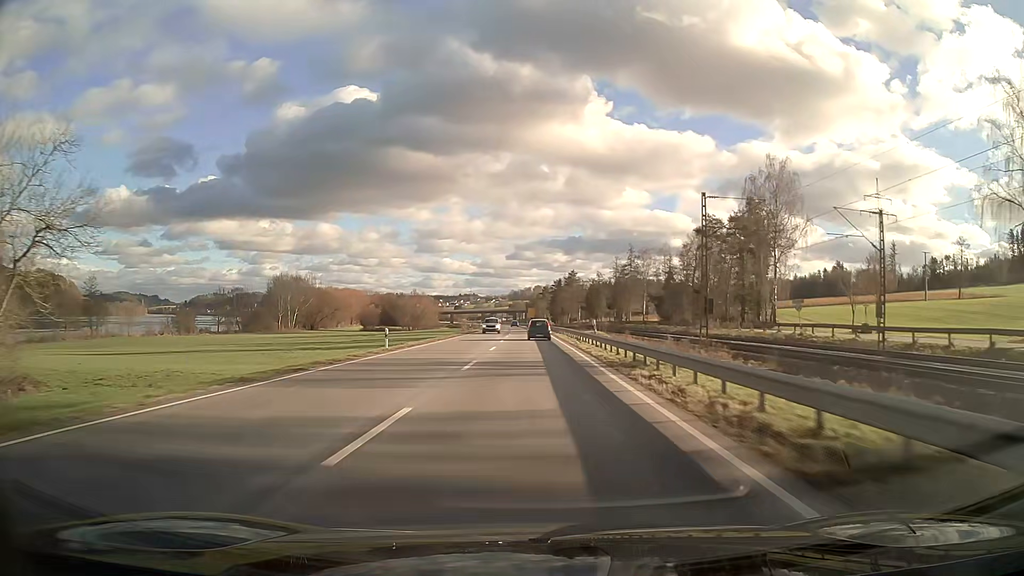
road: primary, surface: asphalt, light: Day
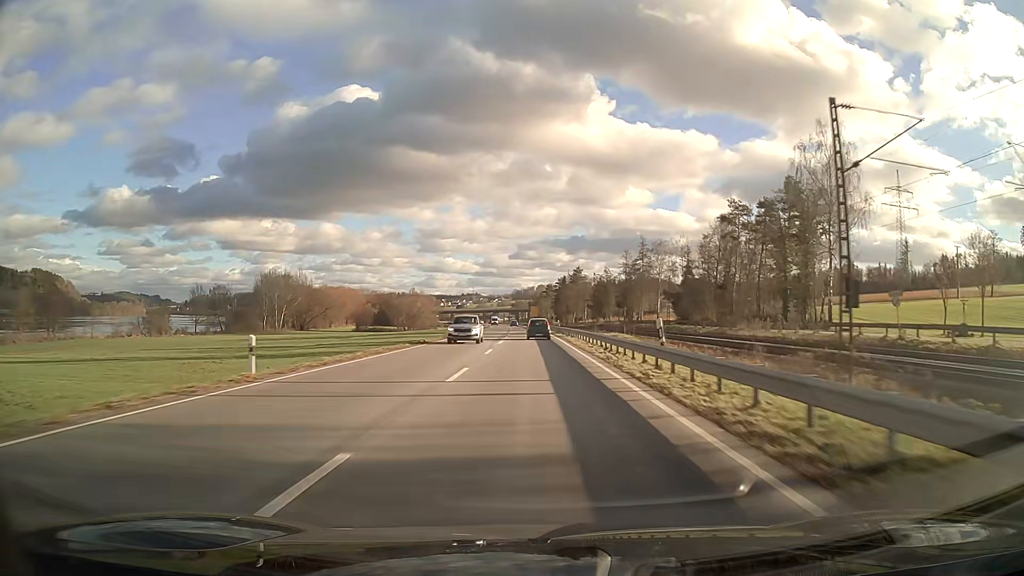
(0.0, +15.8) m; 0°
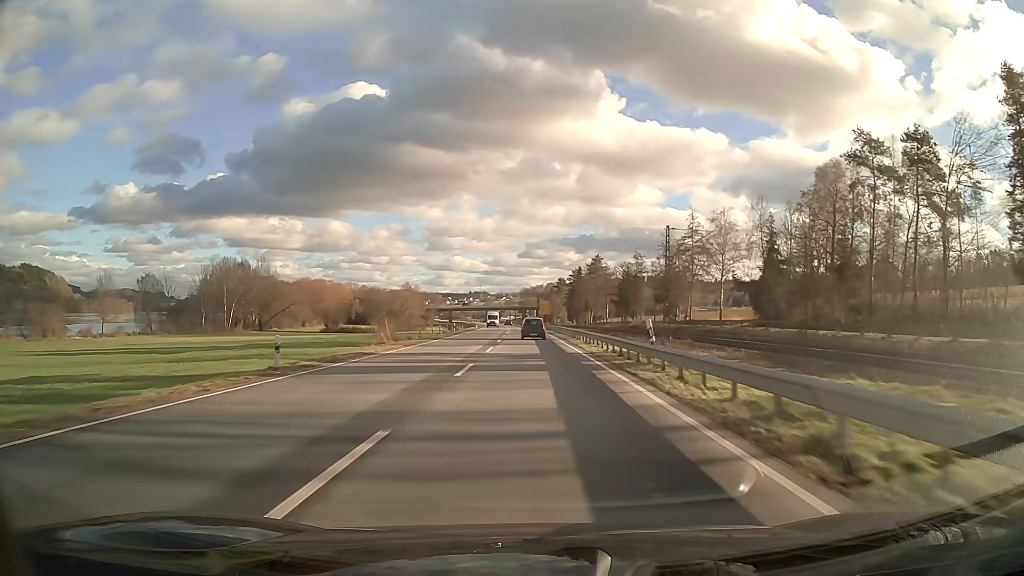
(-0.3, +47.1) m; -1°
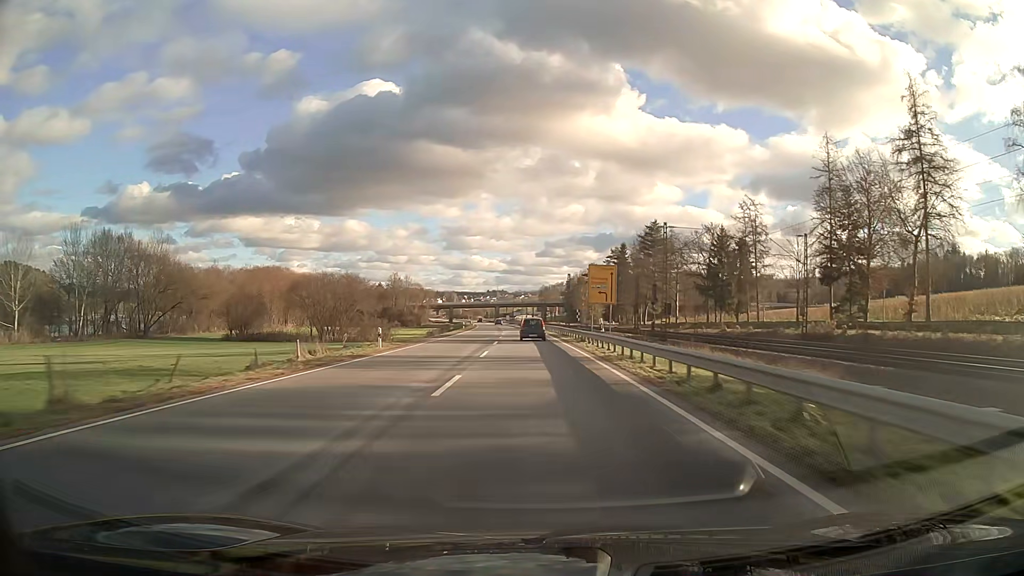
(-1.1, +76.7) m; -2°
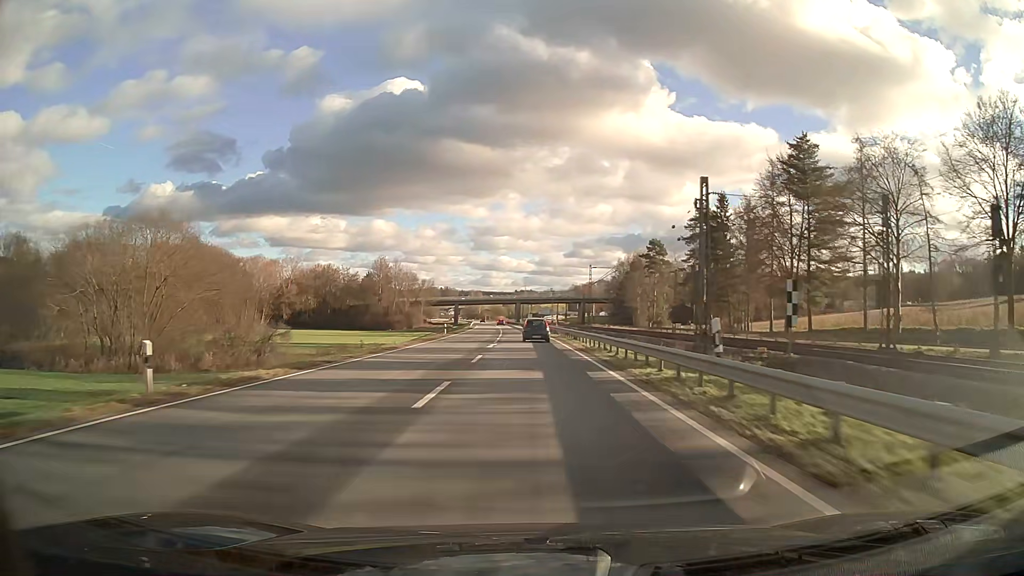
(-1.6, +73.6) m; -2°
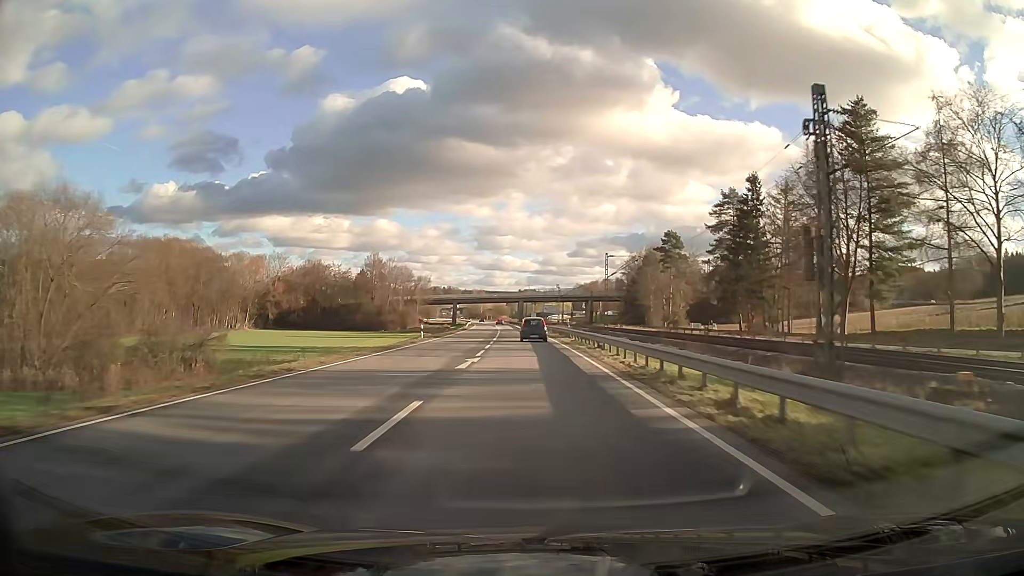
(-0.1, +14.4) m; 0°
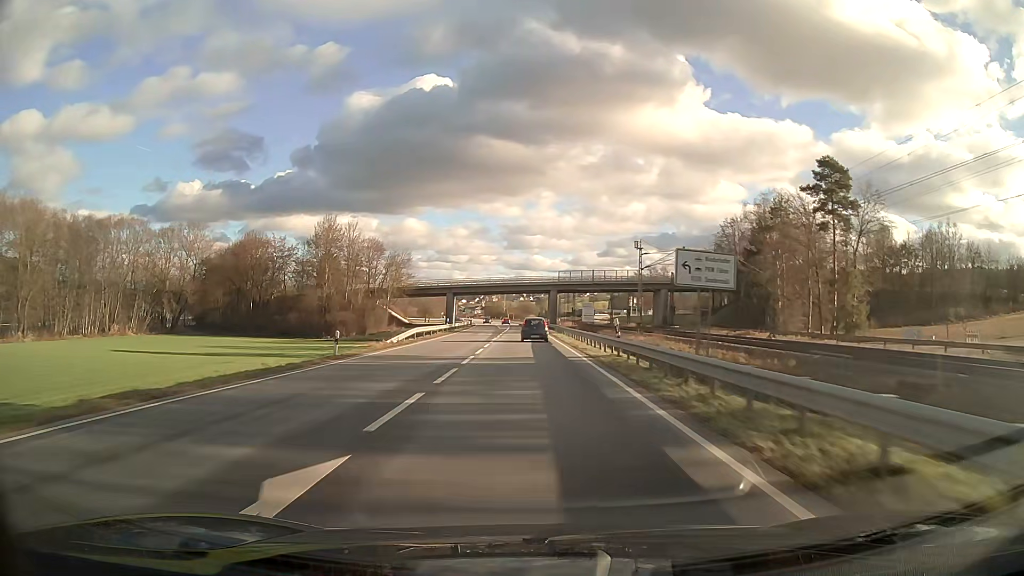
(-1.5, +71.2) m; -3°
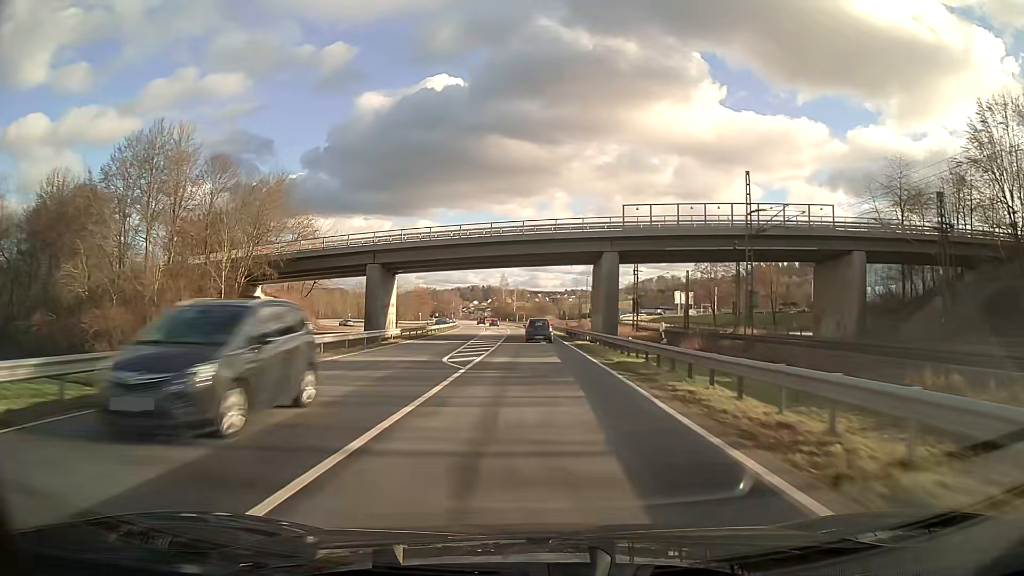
(-0.8, +70.0) m; -1°
